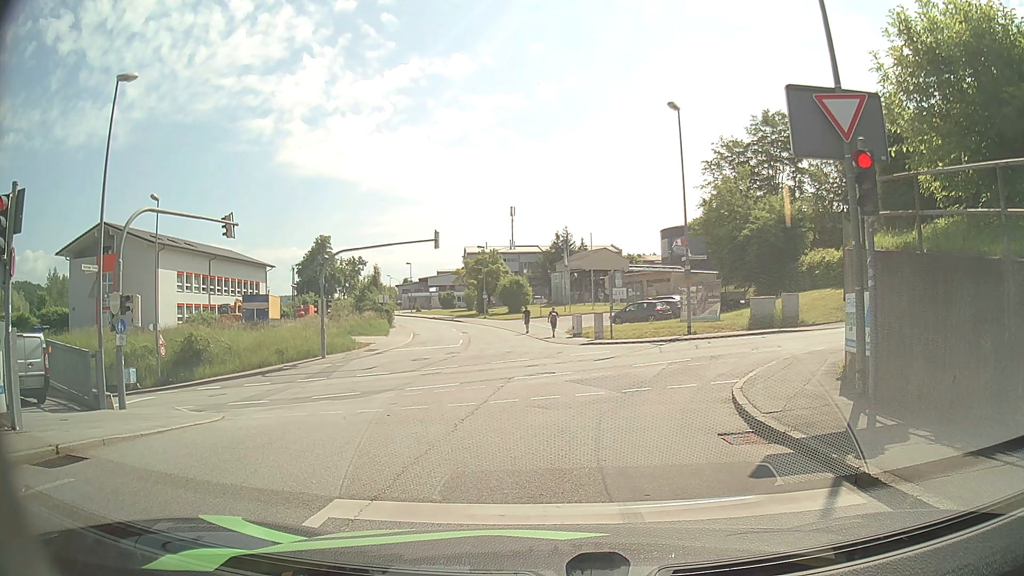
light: Day
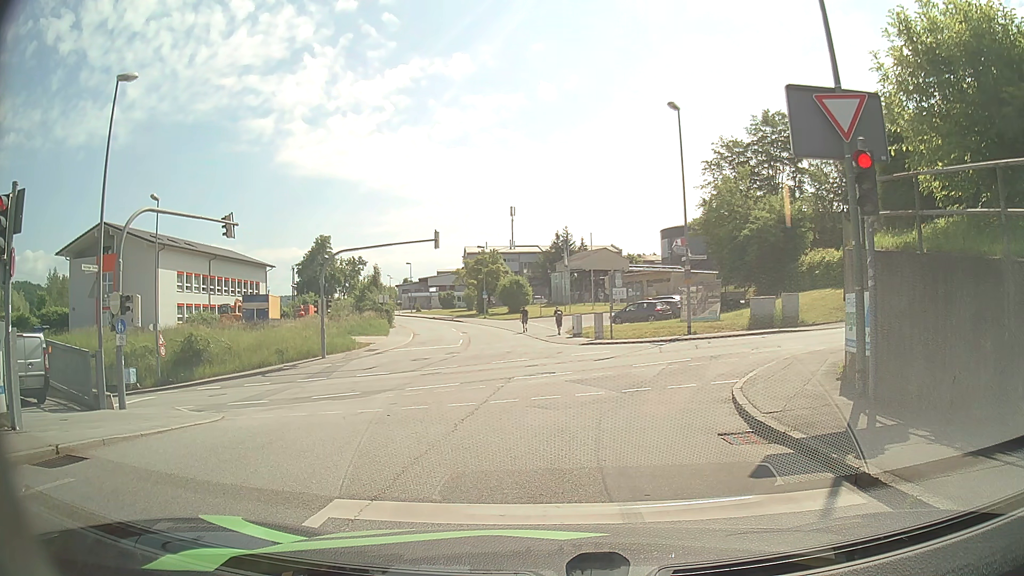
(0.0, 0.0) m; 0°
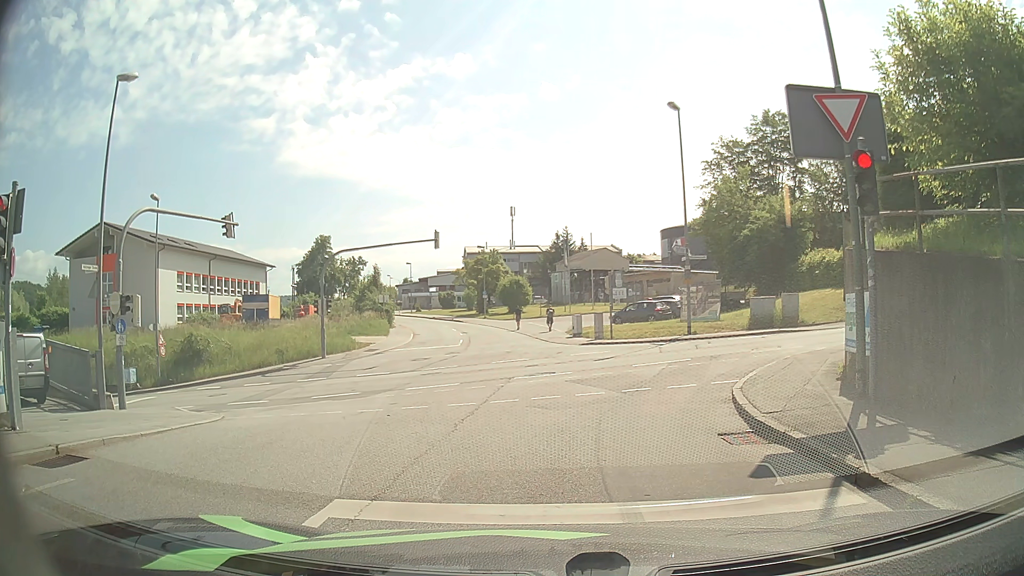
(0.0, 0.0) m; 0°
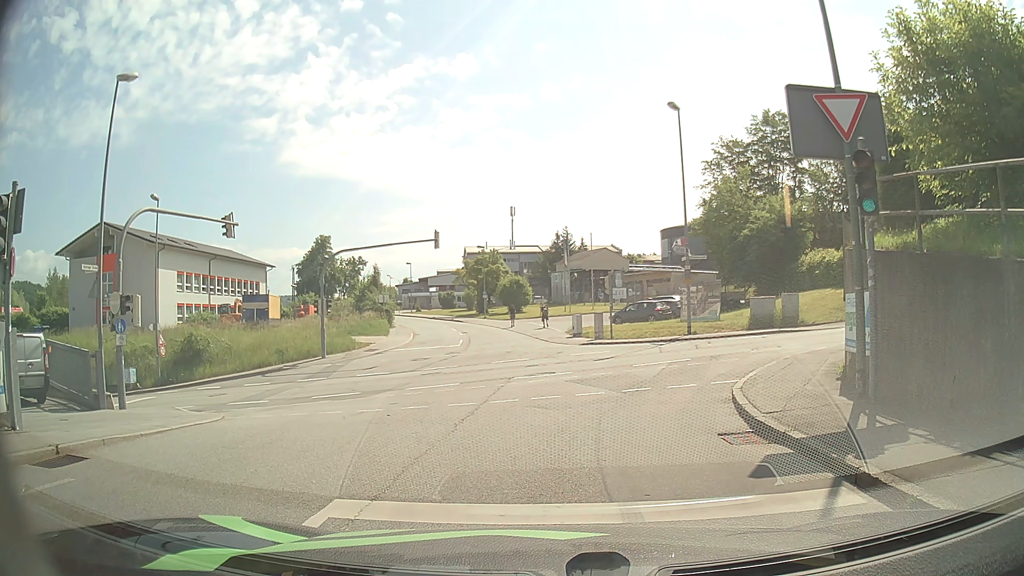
(0.0, 0.0) m; 0°
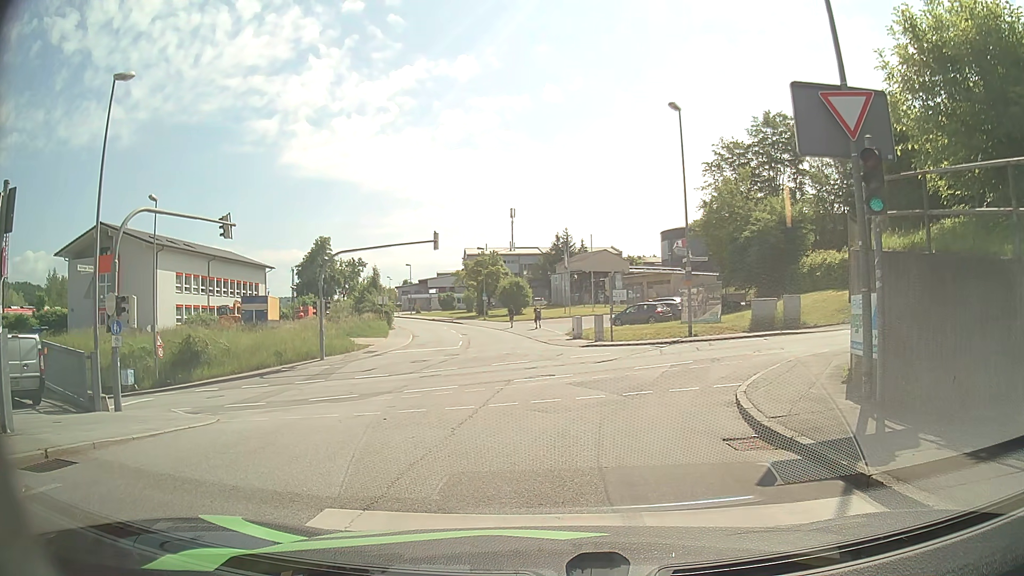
(0.0, +0.2) m; 0°
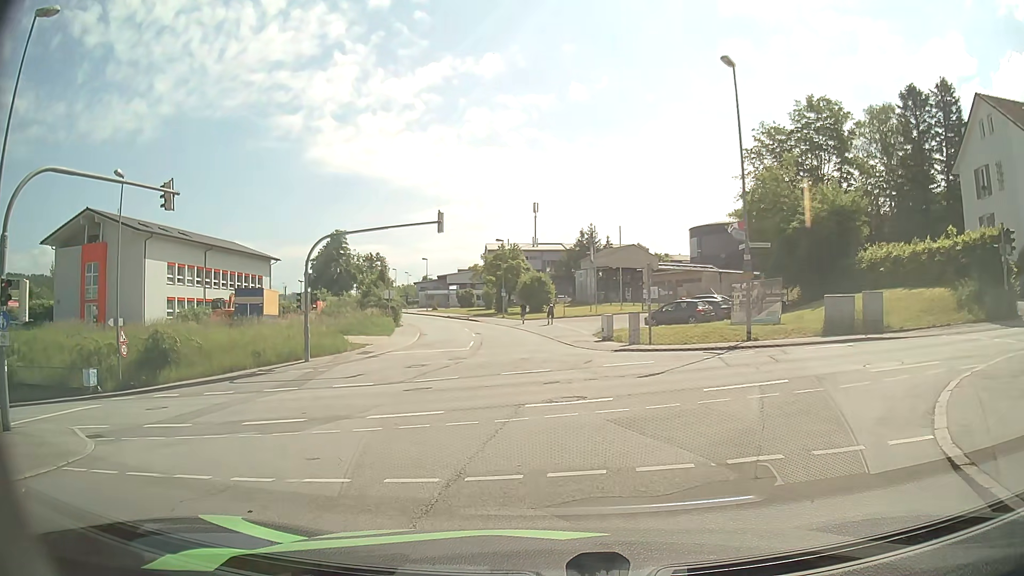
(-0.3, +5.9) m; -5°
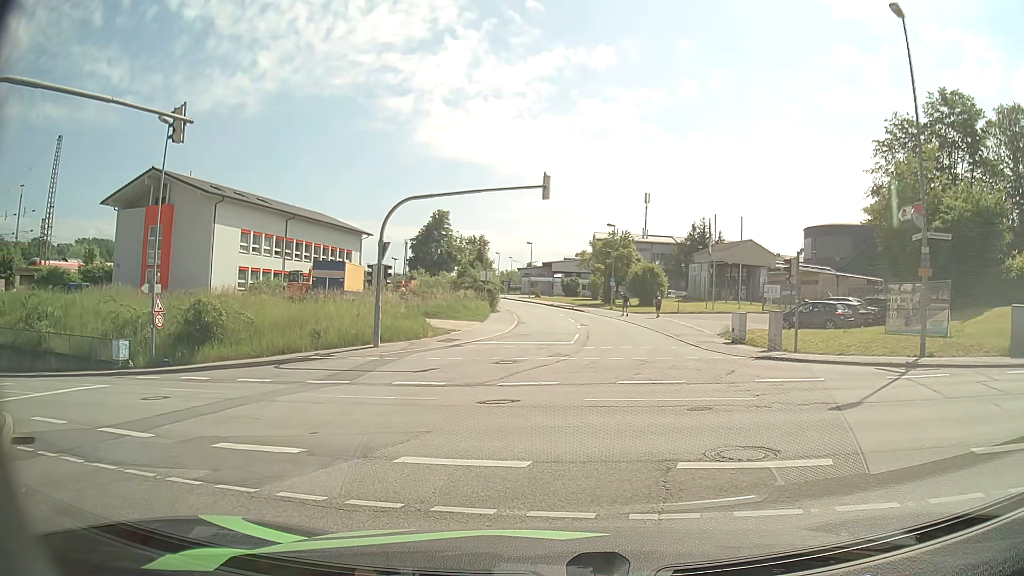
(-0.4, +5.4) m; -8°
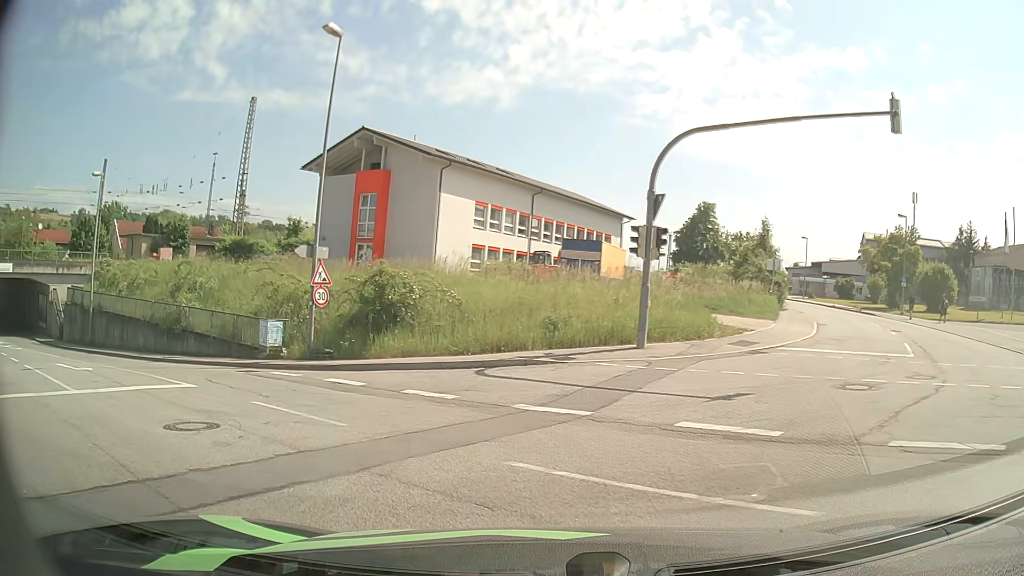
(-1.5, +8.6) m; -20°
